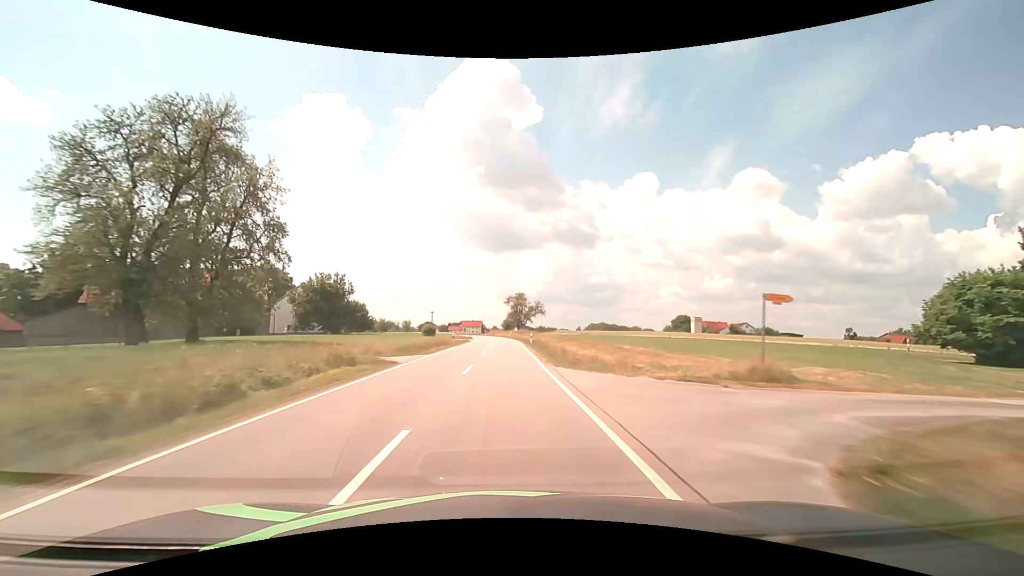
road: tertiary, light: Day
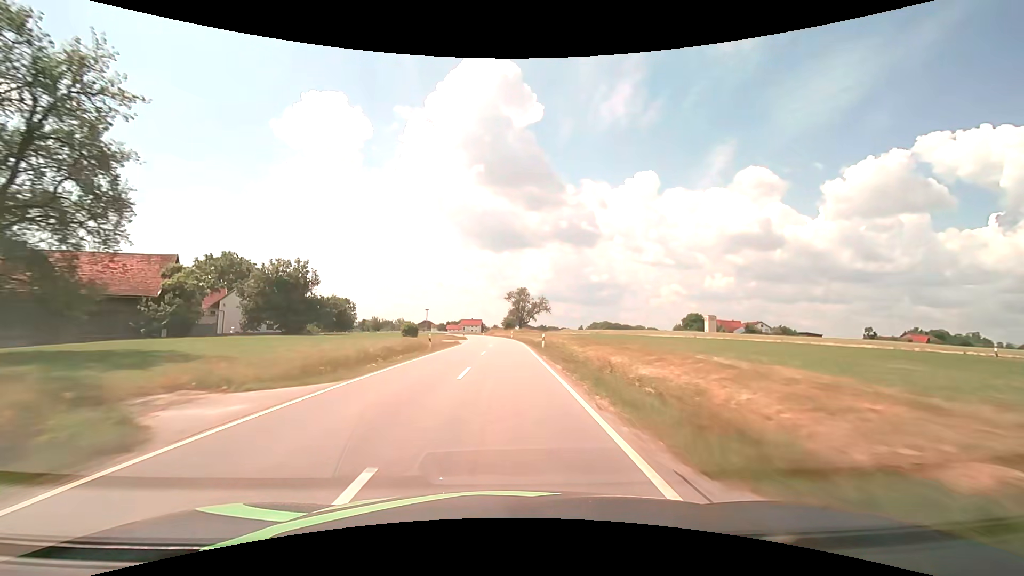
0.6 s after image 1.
(0.0, +14.2) m; 0°
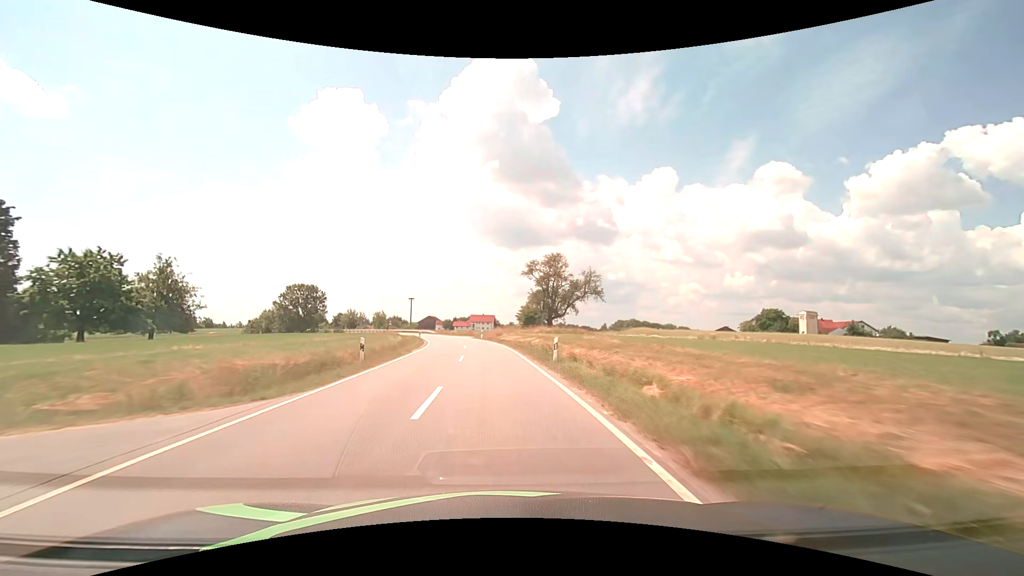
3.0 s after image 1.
(-0.4, +54.2) m; -2°
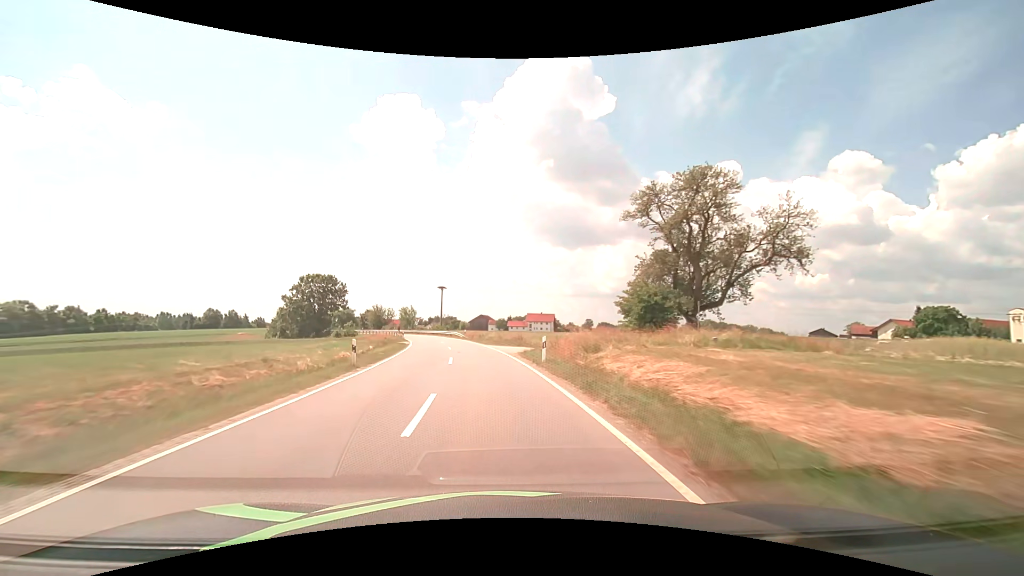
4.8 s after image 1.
(-1.9, +37.5) m; -6°
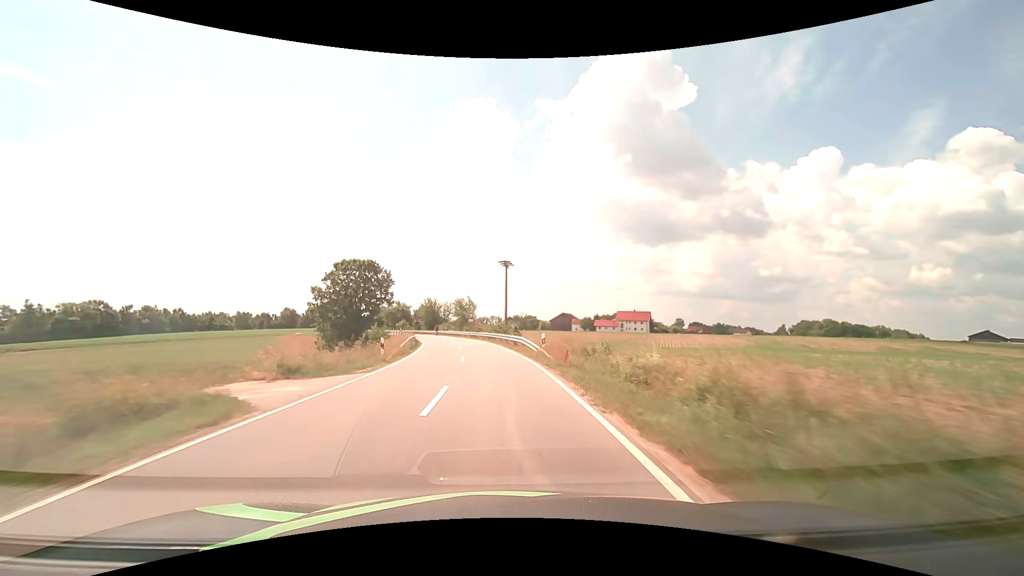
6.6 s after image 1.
(-2.6, +35.0) m; -9°
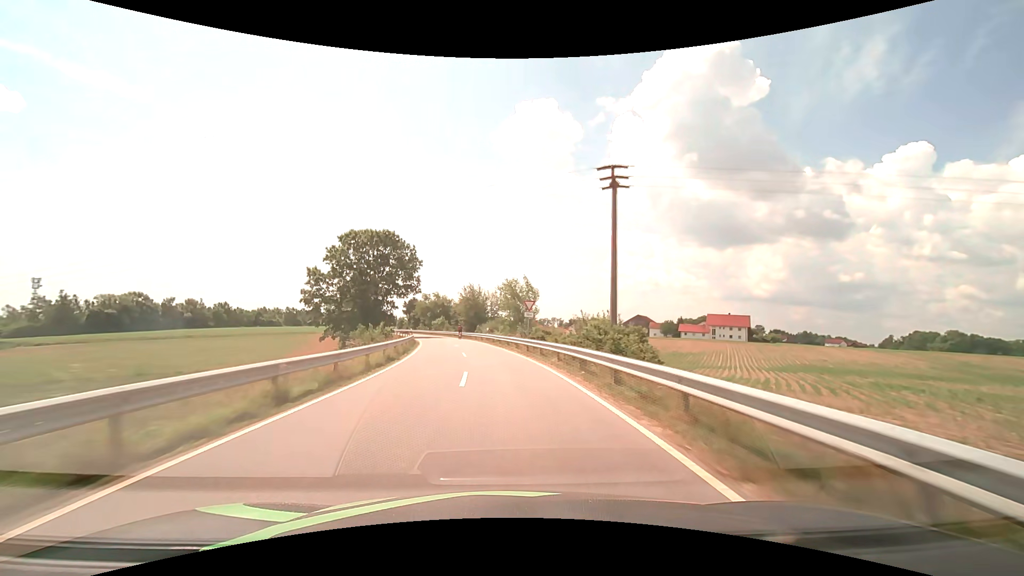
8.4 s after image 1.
(-2.2, +32.7) m; -7°
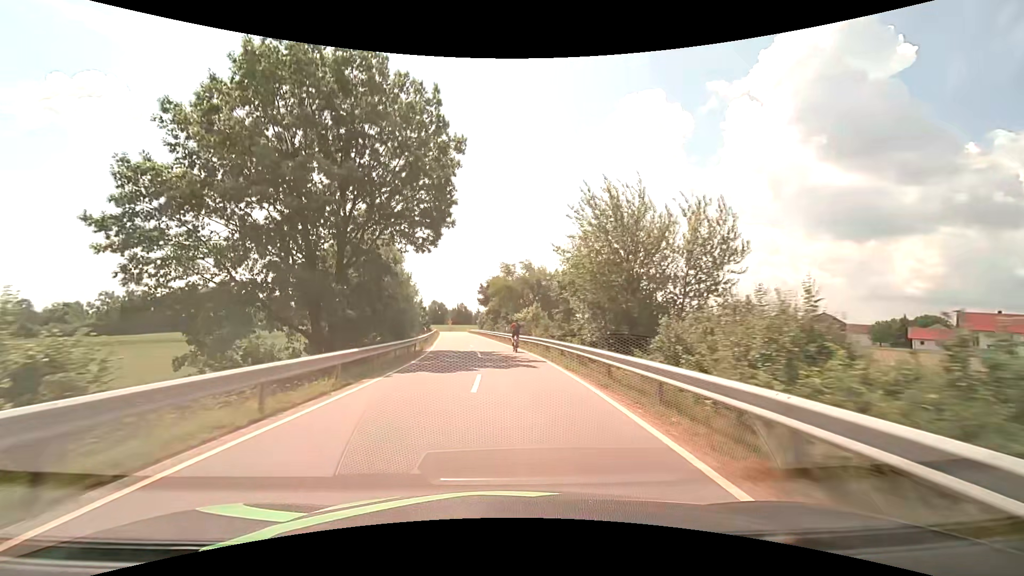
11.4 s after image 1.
(-4.7, +49.5) m; -12°
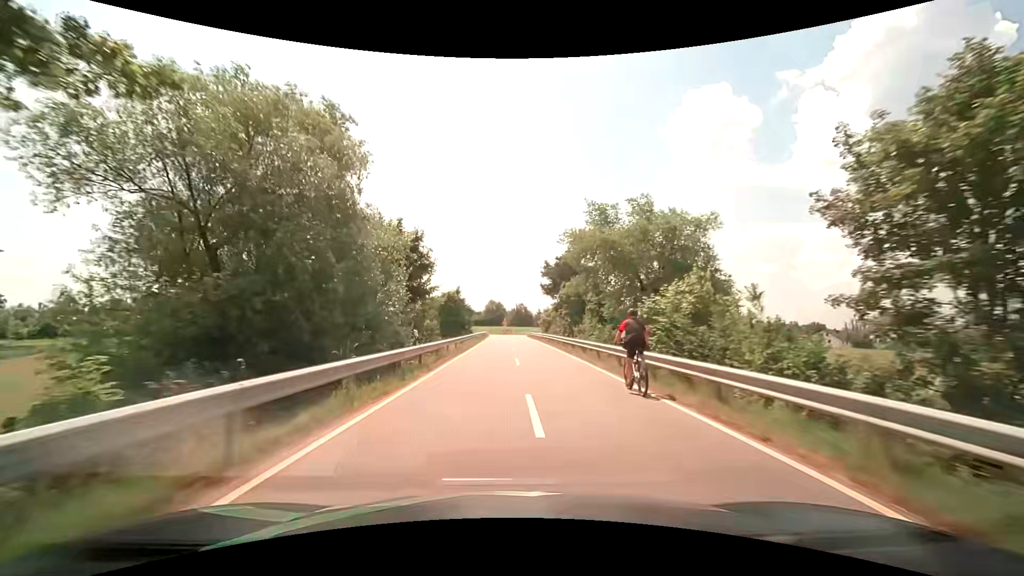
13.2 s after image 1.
(-1.7, +27.3) m; -7°
(0, +10) (0, +20) (0, +30) (0, +40) (0, +50) (0, +60) (0, +70) (0, +80) (+1, +90) (+6, +99) m
